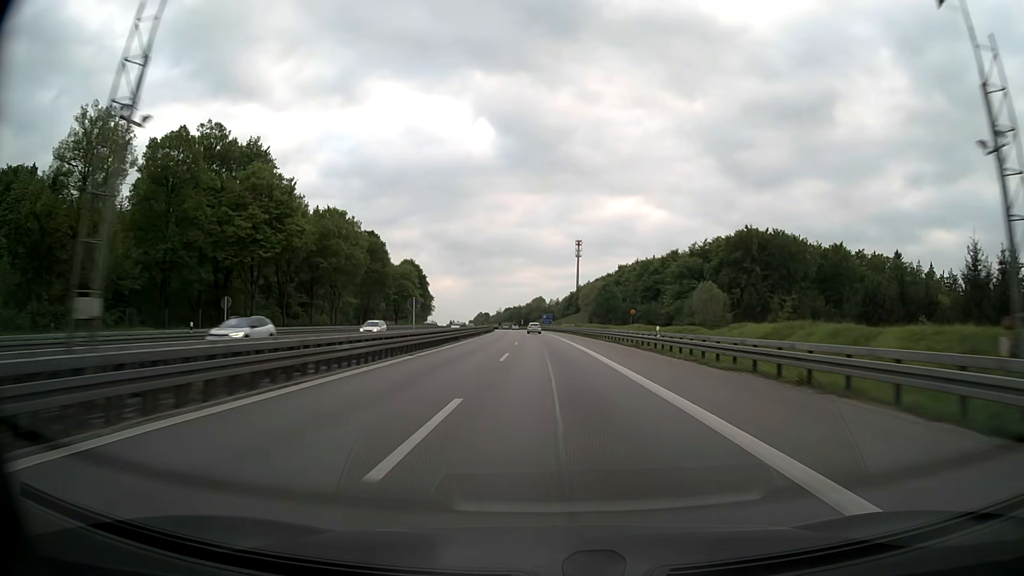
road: motorway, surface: asphalt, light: Day
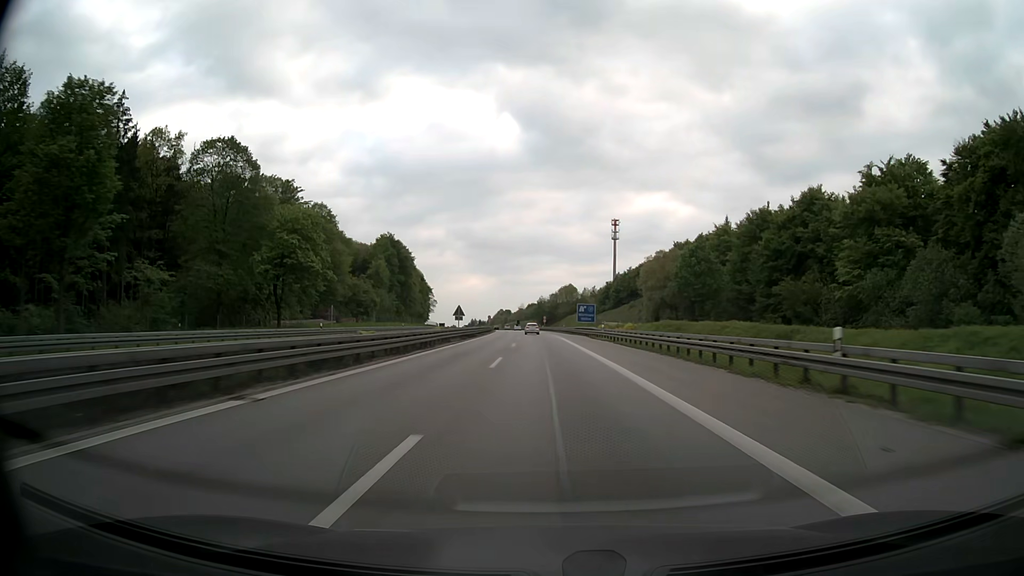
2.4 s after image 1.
(-1.6, +76.0) m; -2°
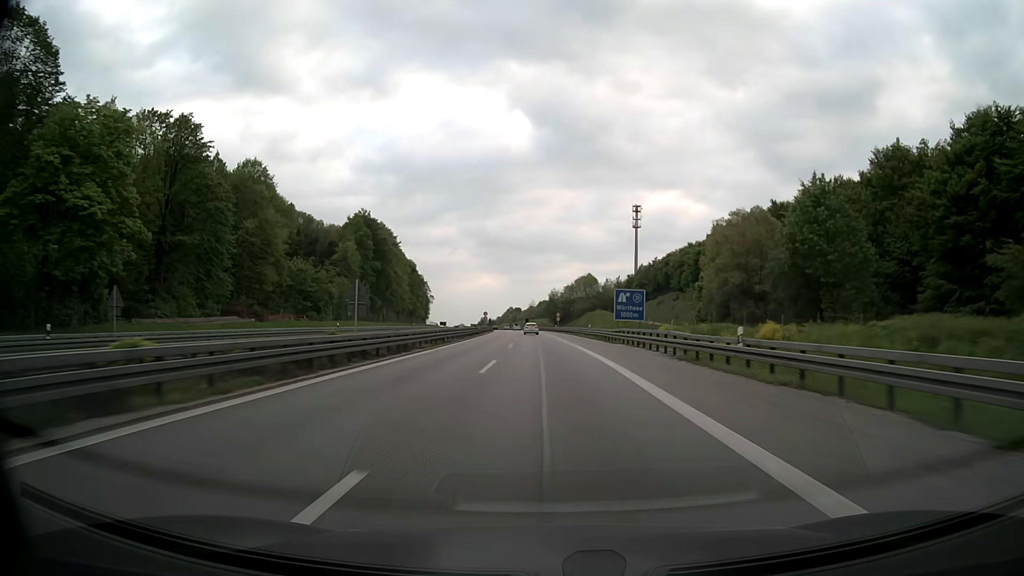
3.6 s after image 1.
(-0.4, +38.1) m; -1°
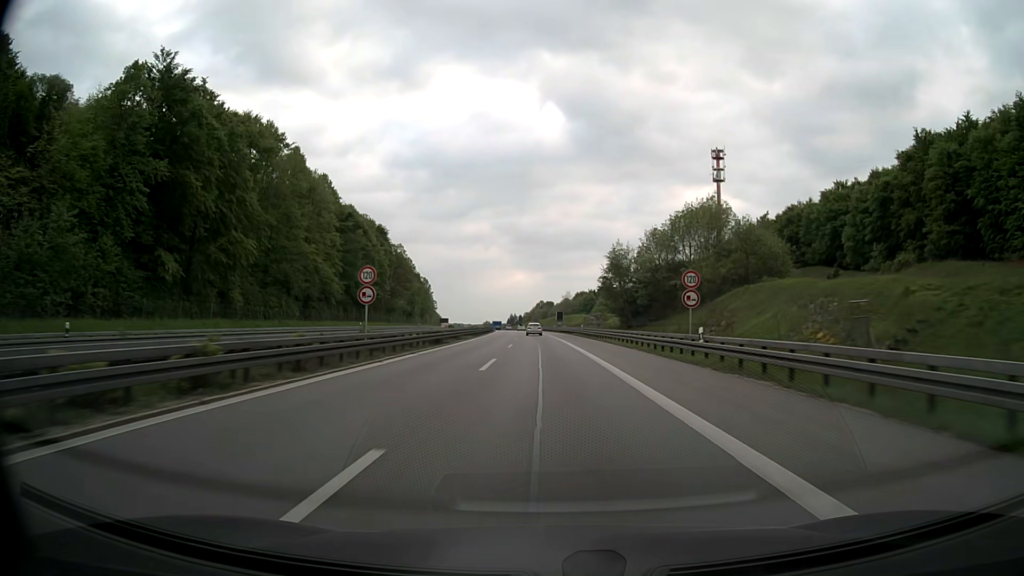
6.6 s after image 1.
(-2.5, +95.4) m; -3°
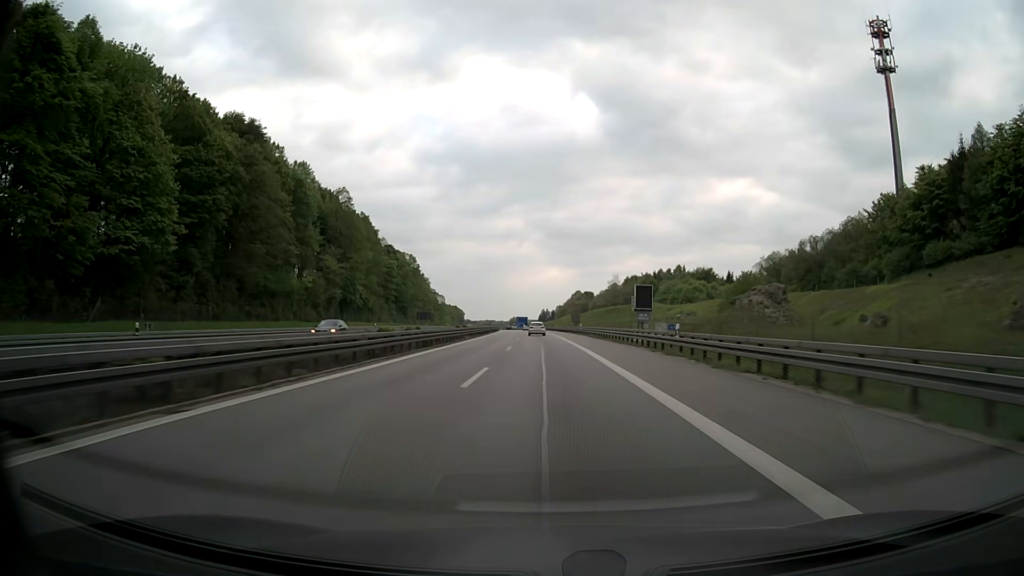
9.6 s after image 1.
(-2.3, +95.4) m; -3°
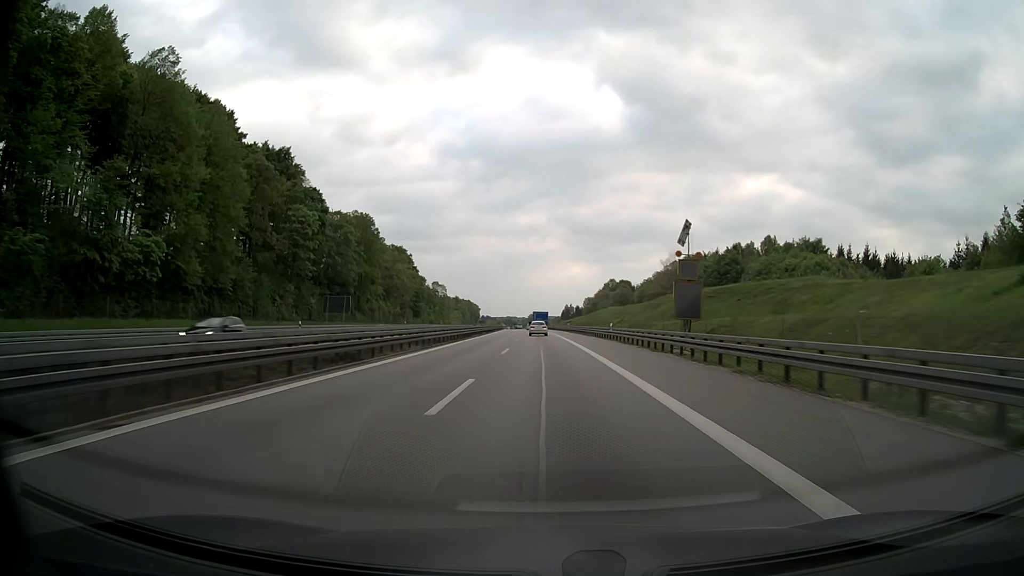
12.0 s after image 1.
(-1.2, +76.3) m; -2°
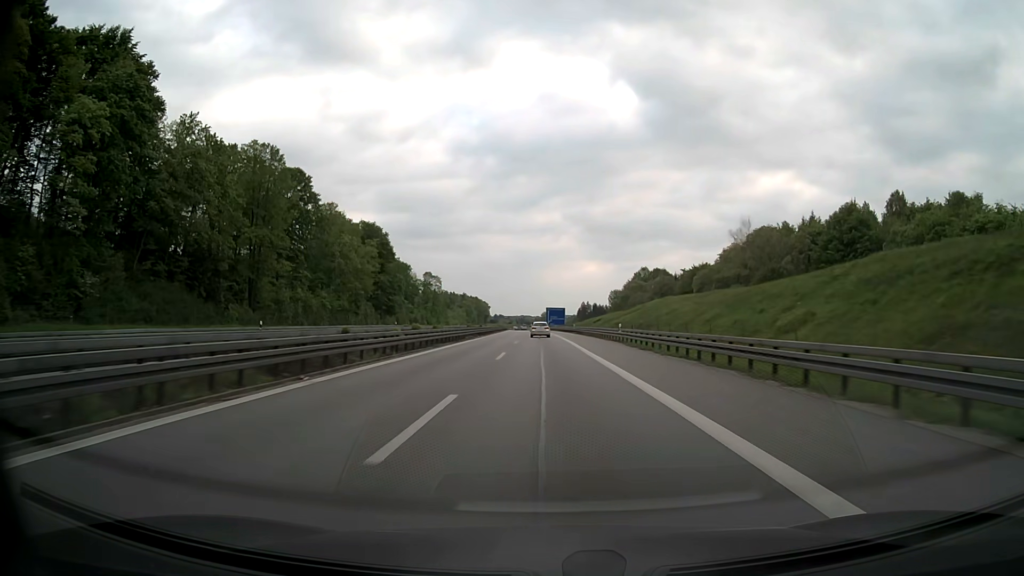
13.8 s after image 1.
(-0.7, +57.2) m; -1°
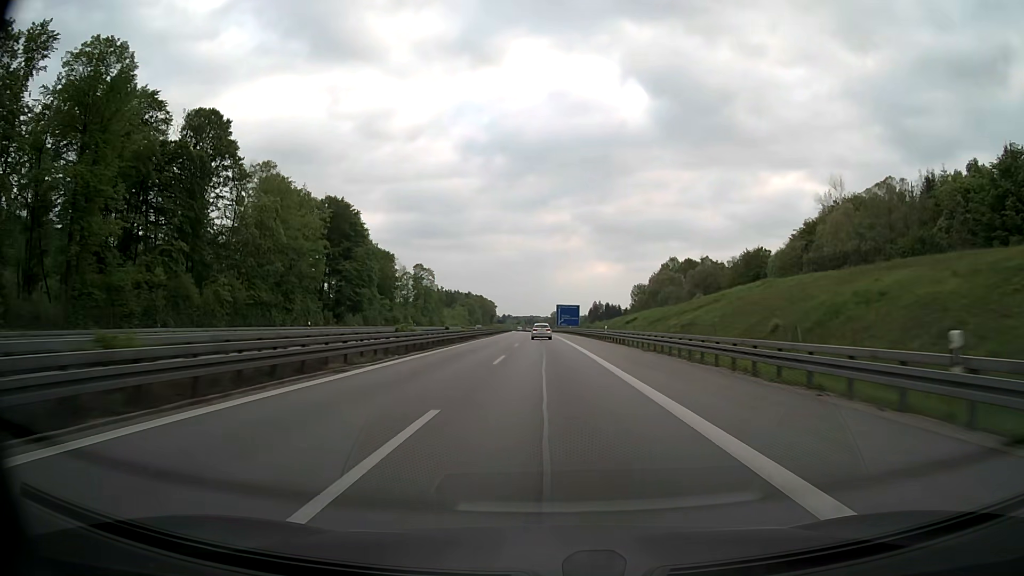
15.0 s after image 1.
(-0.3, +38.2) m; -1°
(0, +10) (0, +20) (0, +30) (0, +40) (0, +50) (0, +60) (0, +70) (-1, +80) (-1, +90) (-1, +100) m
